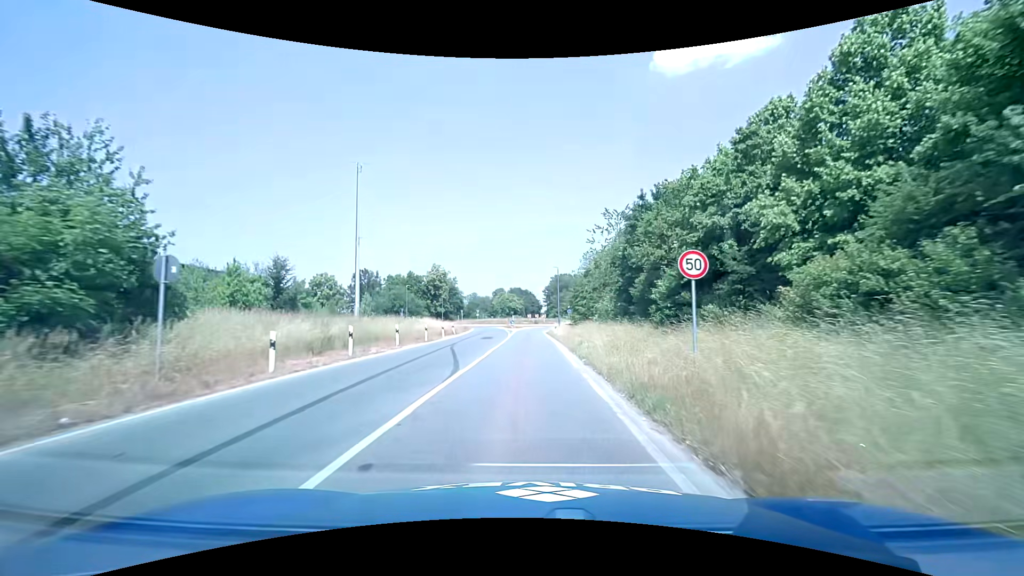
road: secondary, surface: asphalt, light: Day
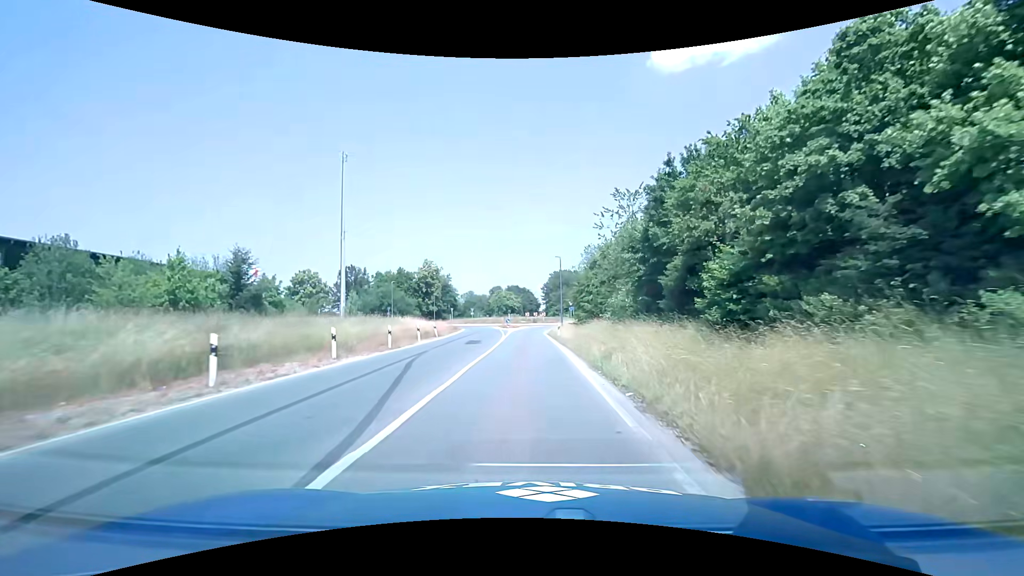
(0.0, +7.7) m; 0°
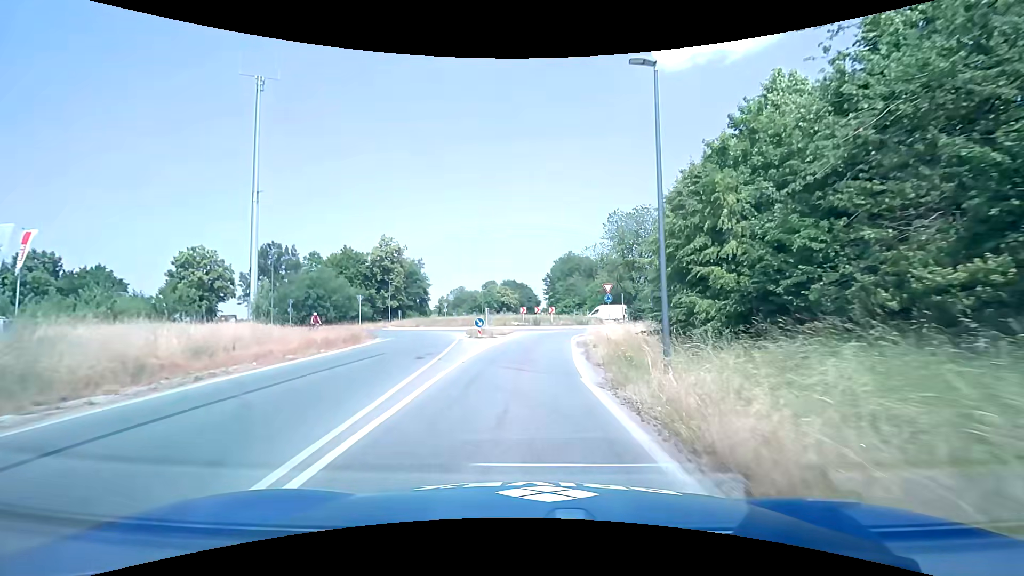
(0.0, +35.3) m; 0°
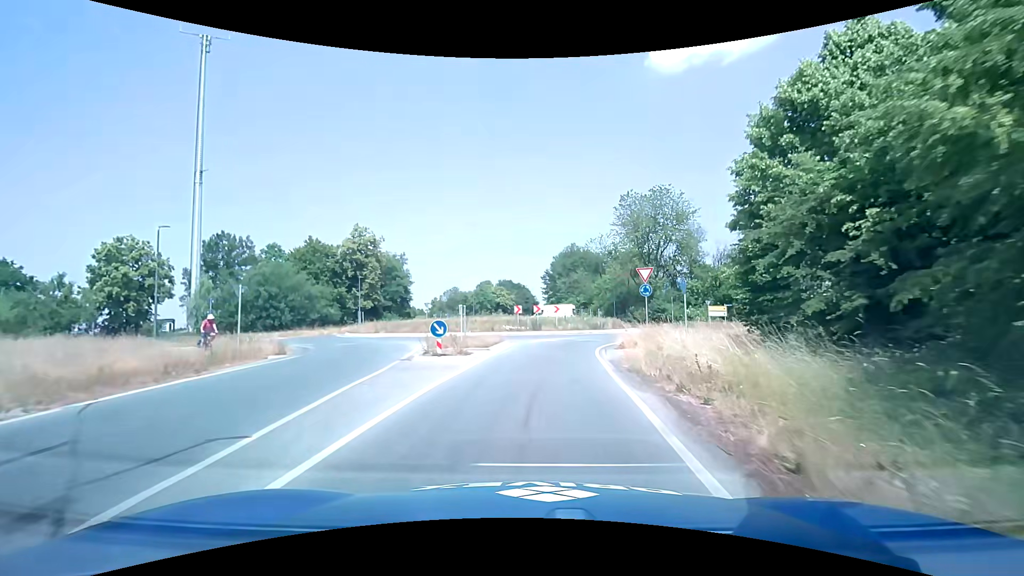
(0.0, +12.4) m; 0°
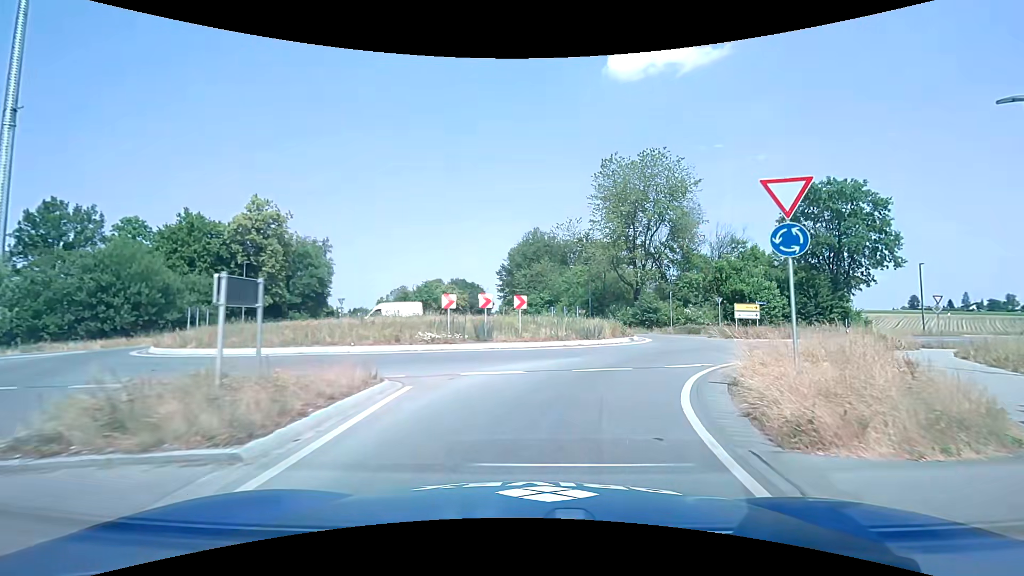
(+0.4, +16.2) m; +5°
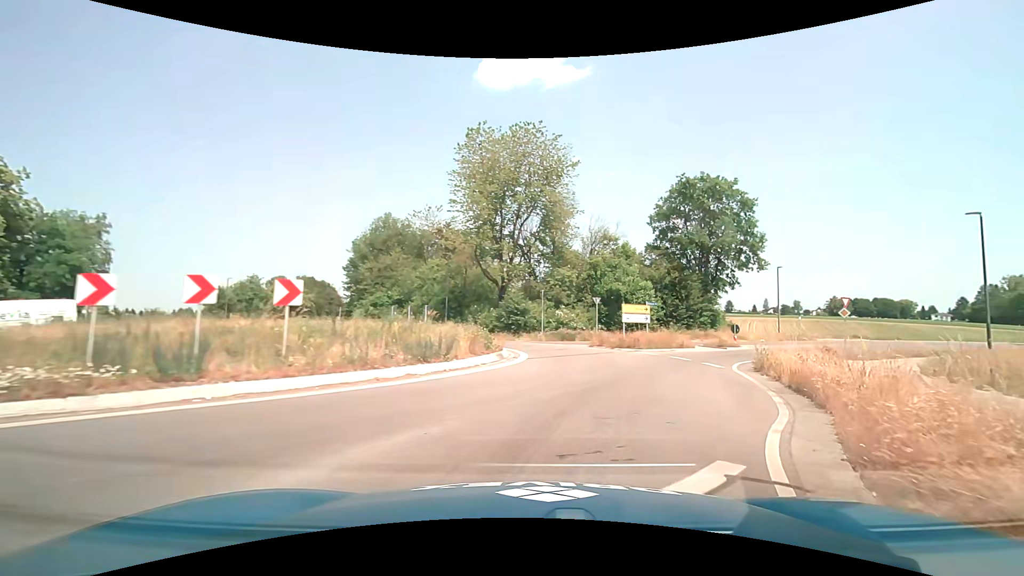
(+1.2, +9.4) m; +16°
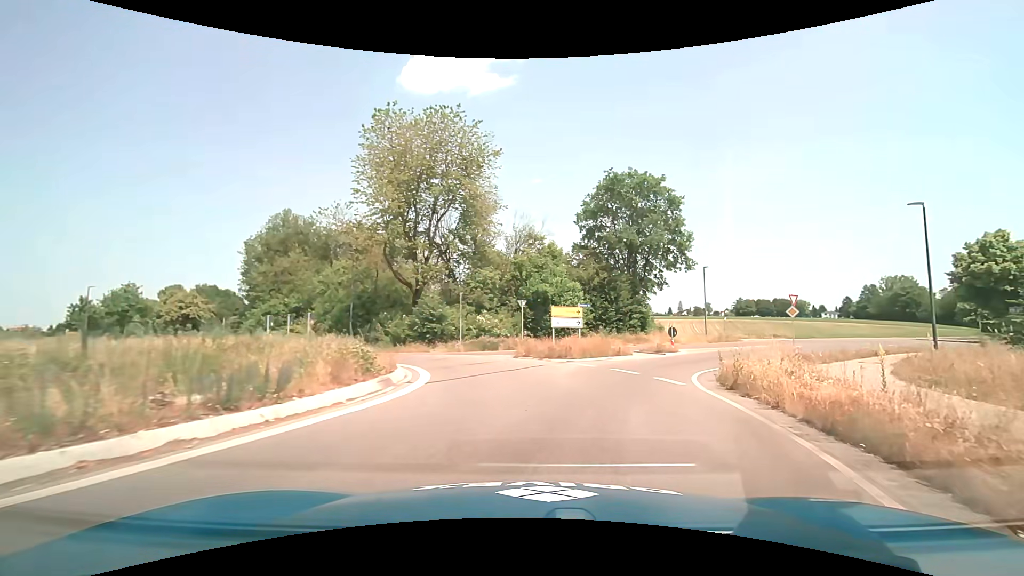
(+0.3, +4.5) m; +8°
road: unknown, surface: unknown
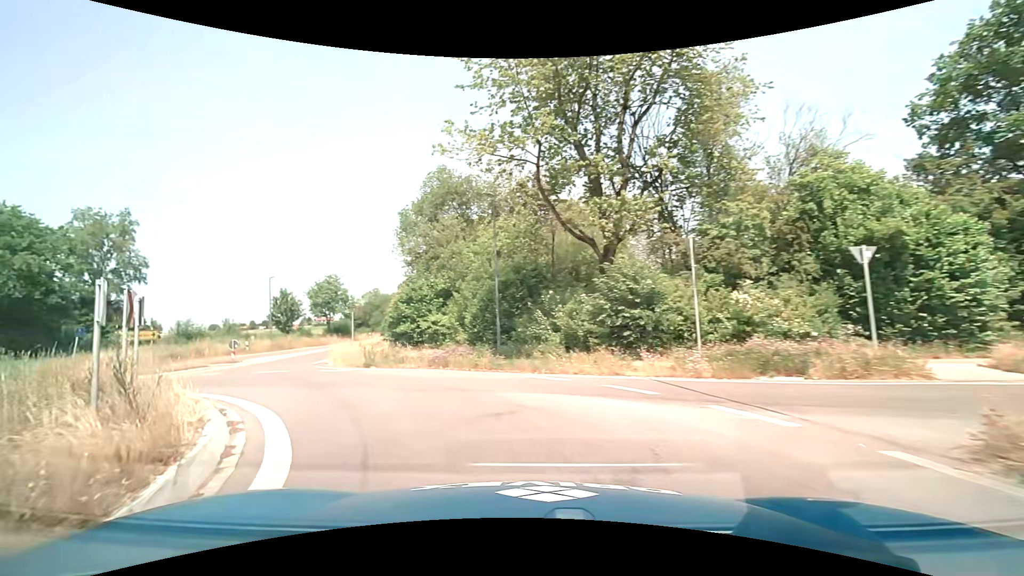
(-1.8, +17.4) m; -26°
(-2, +10) (-8, +18) (-12, +27) (-15, +37) (-16, +47) (-16, +56) (-17, +66) (-18, +76) (-18, +86) (-18, +96) m
